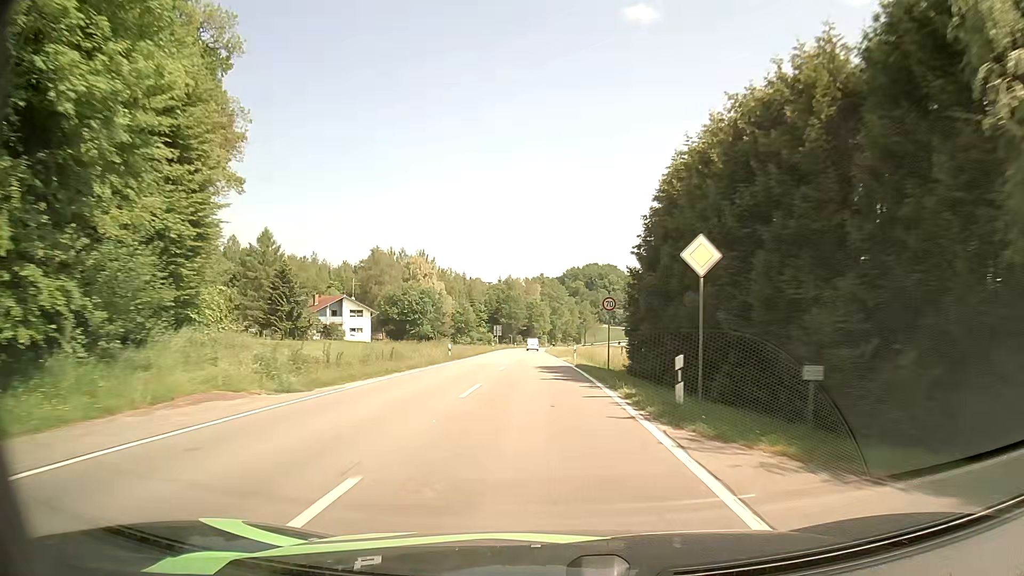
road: tertiary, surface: asphalt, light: Day
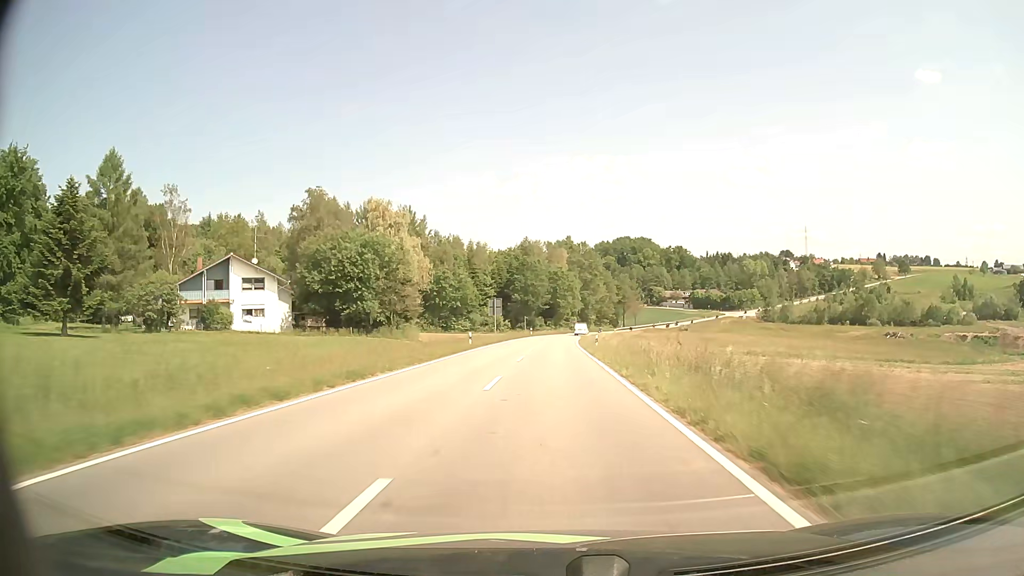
(-1.1, +50.1) m; -2°
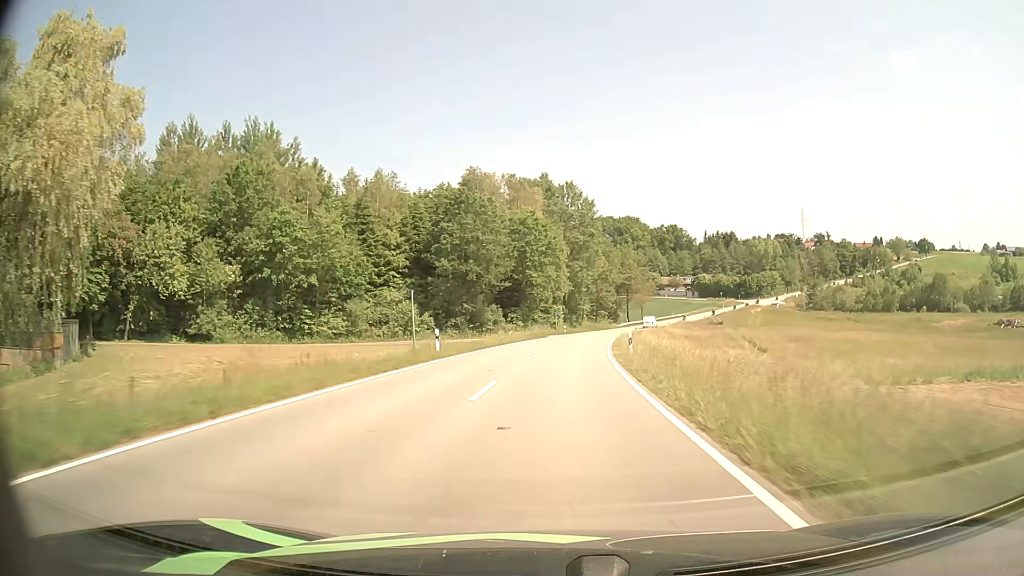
(+0.9, +64.8) m; +2°
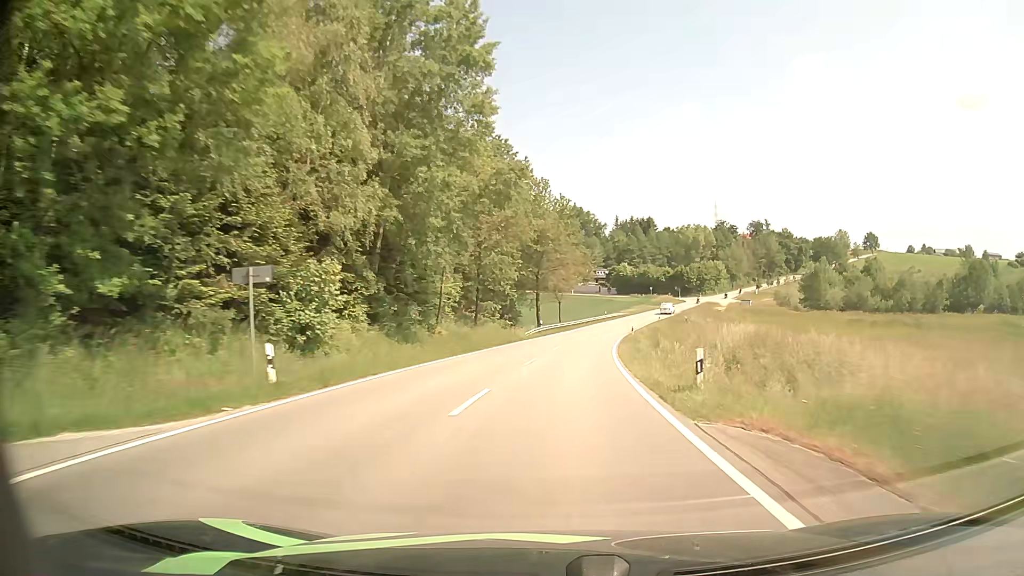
(+4.7, +63.6) m; +9°
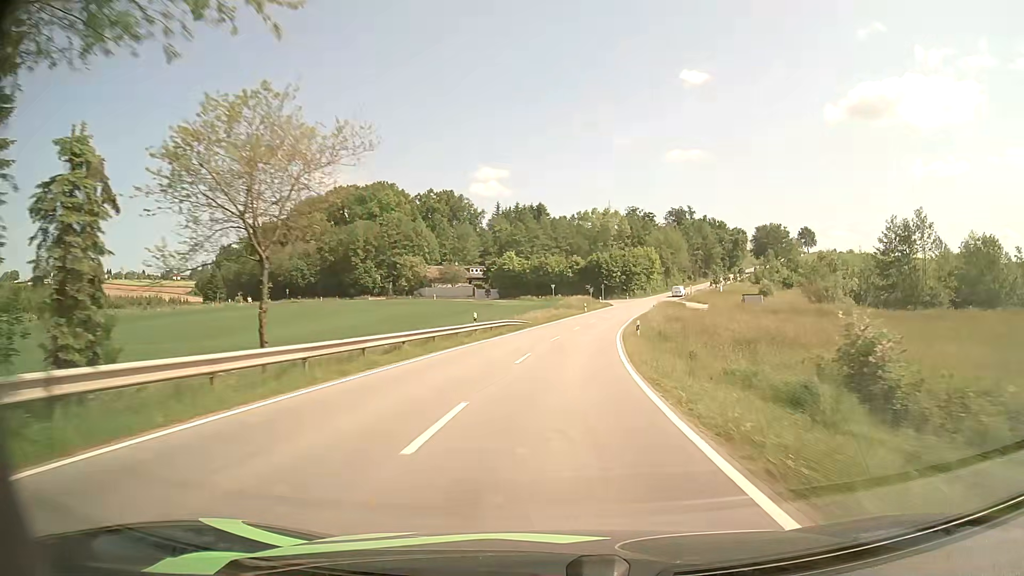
(+5.8, +64.5) m; +10°
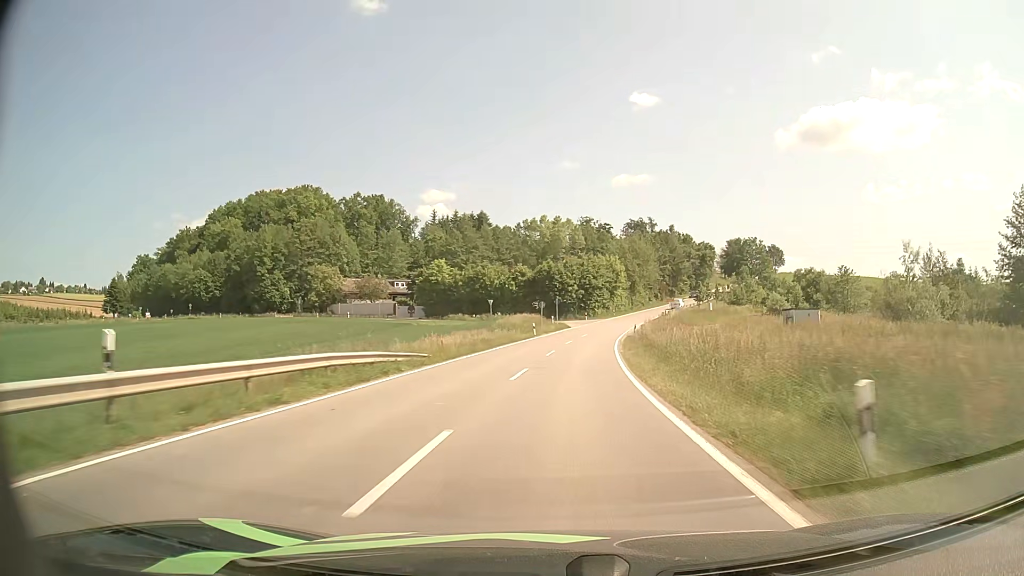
(+1.0, +26.7) m; +4°
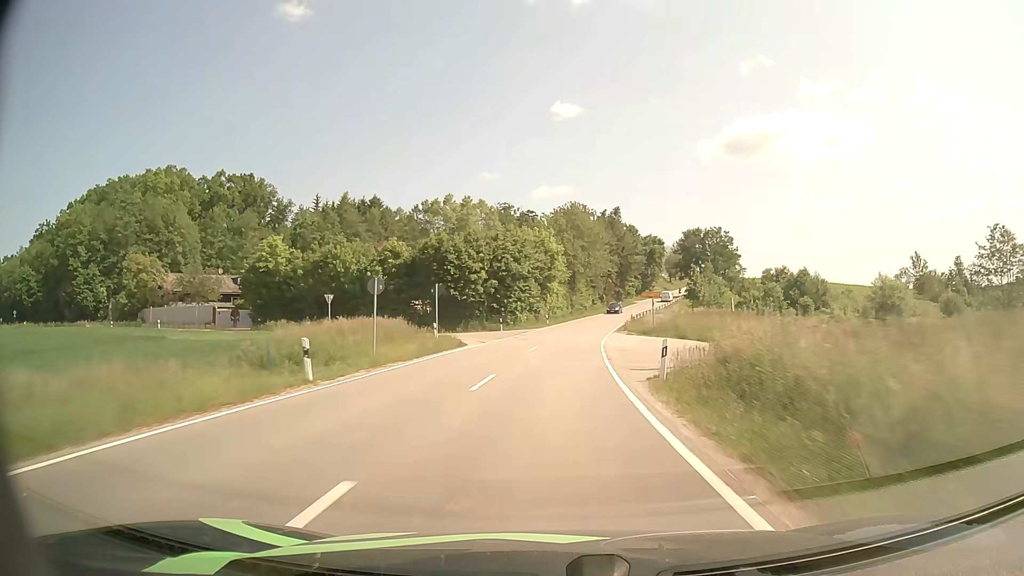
(+2.7, +40.1) m; +7°
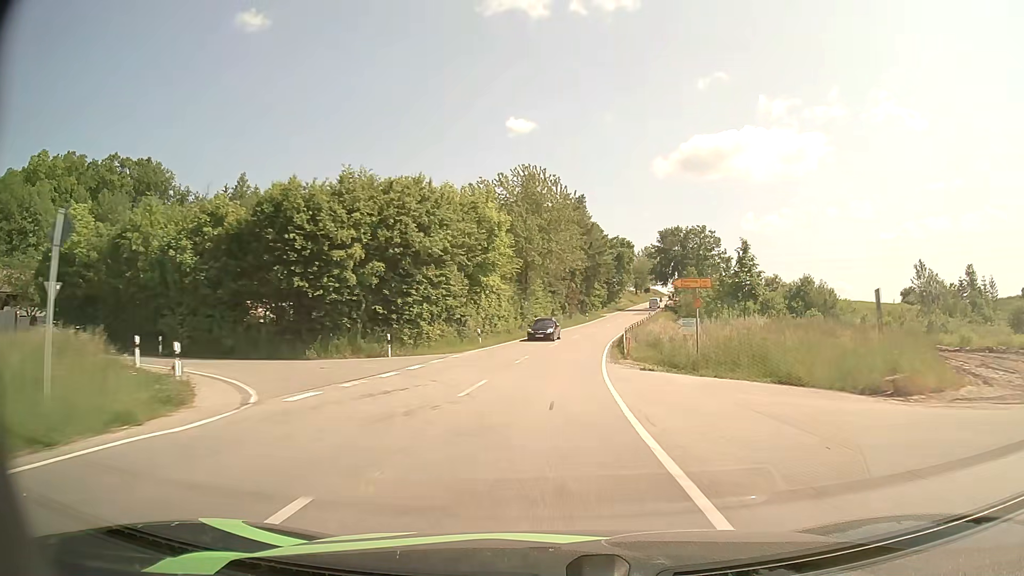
(+0.9, +26.8) m; +4°
(0, +10) (+1, +20) (+1, +30) (+2, +40) (+4, +50) (+5, +60) (+7, +70) (+9, +79) (+11, +89) (+13, +99) m
